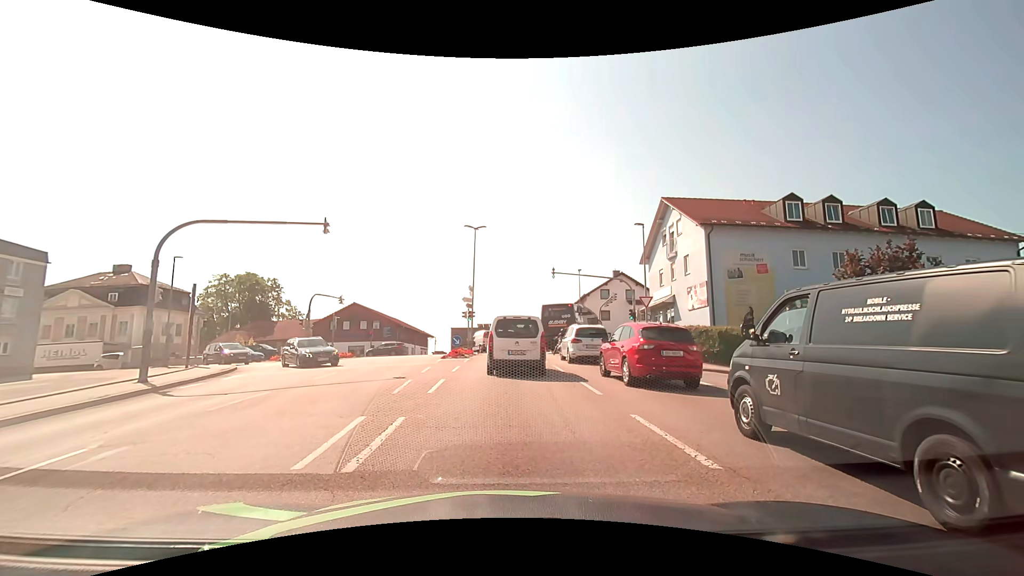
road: tertiary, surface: asphalt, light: Day
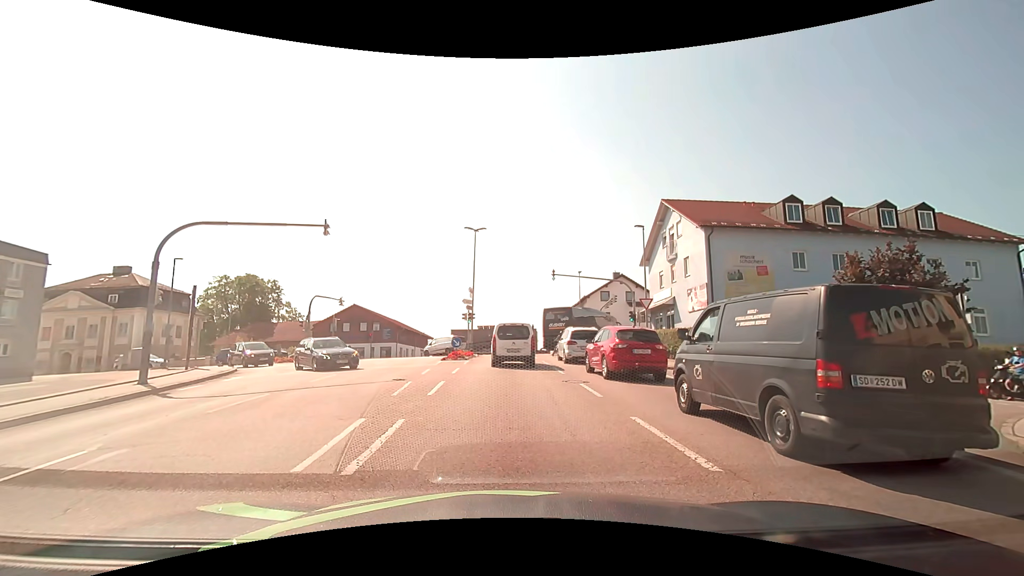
(0.0, +0.1) m; 0°
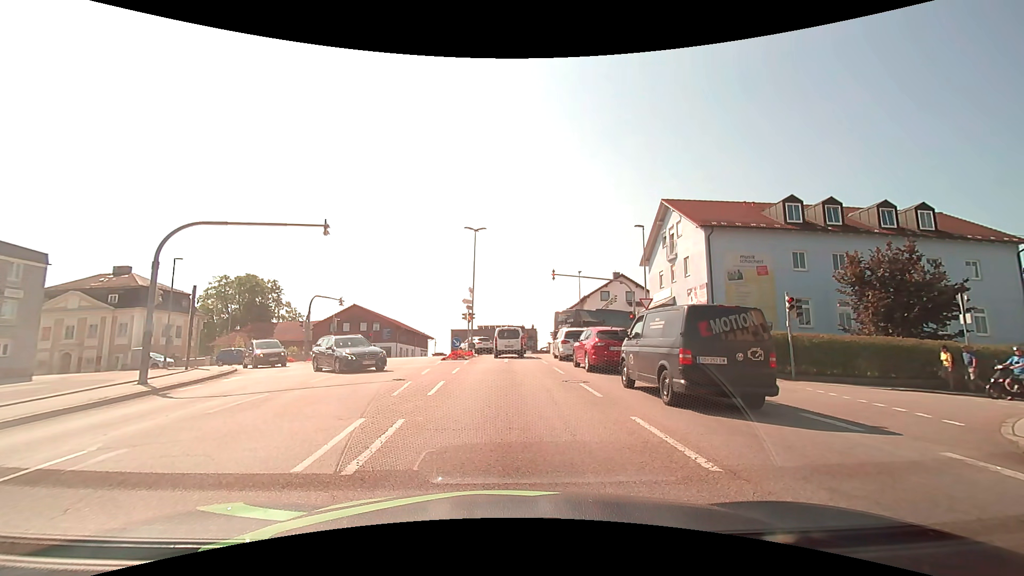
(0.0, 0.0) m; 0°
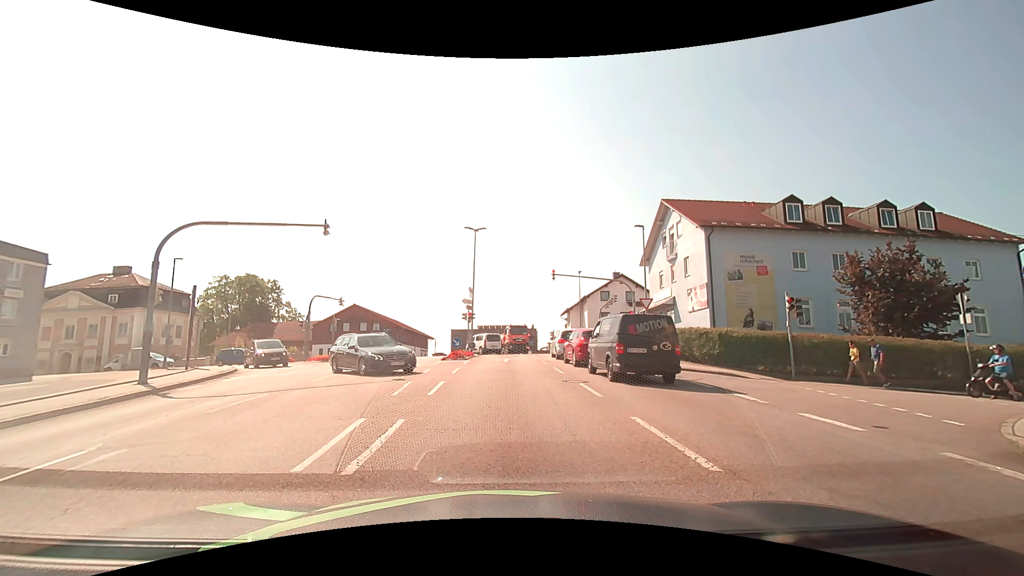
(0.0, 0.0) m; 0°
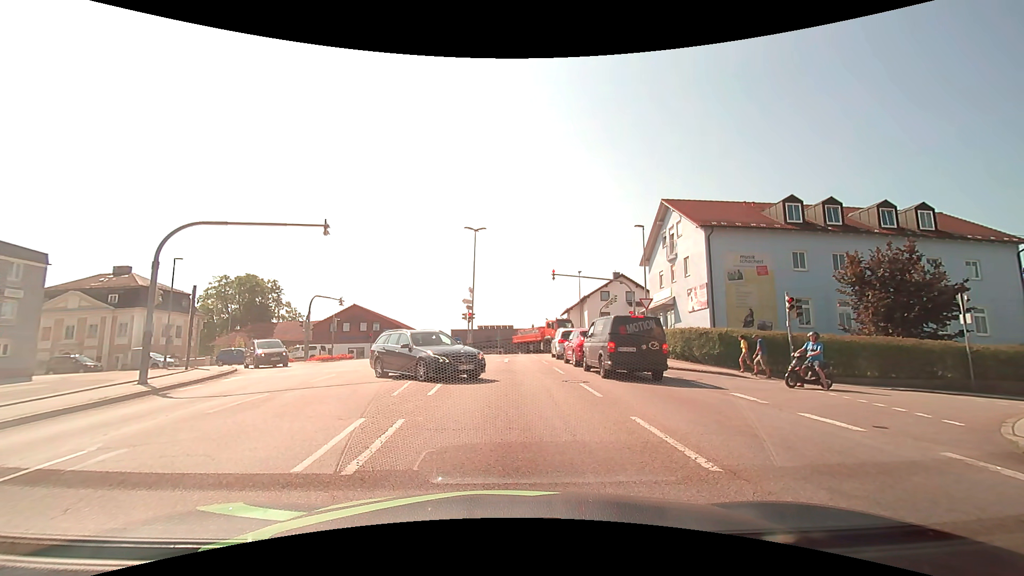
(0.0, 0.0) m; 0°
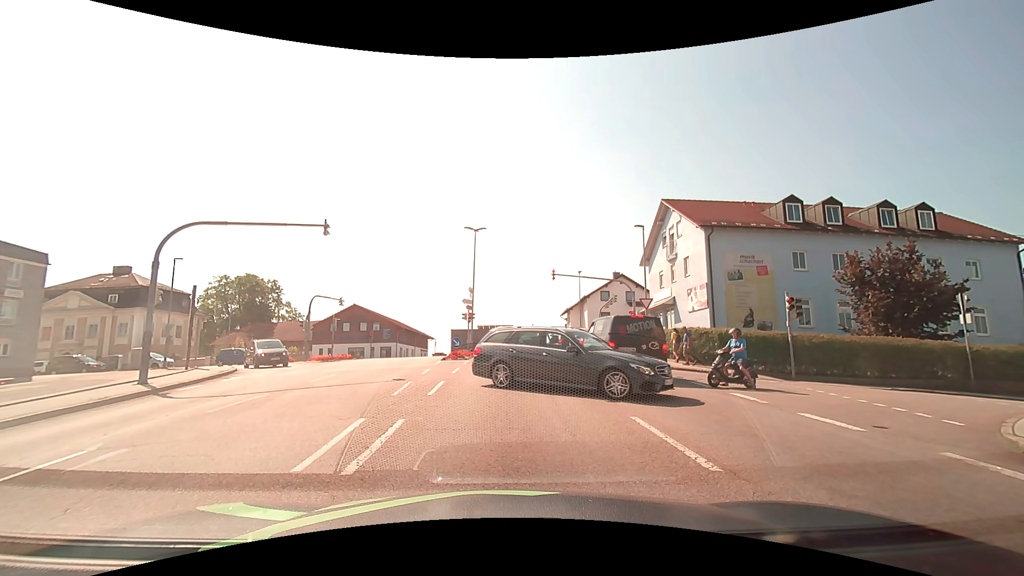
(0.0, 0.0) m; 0°
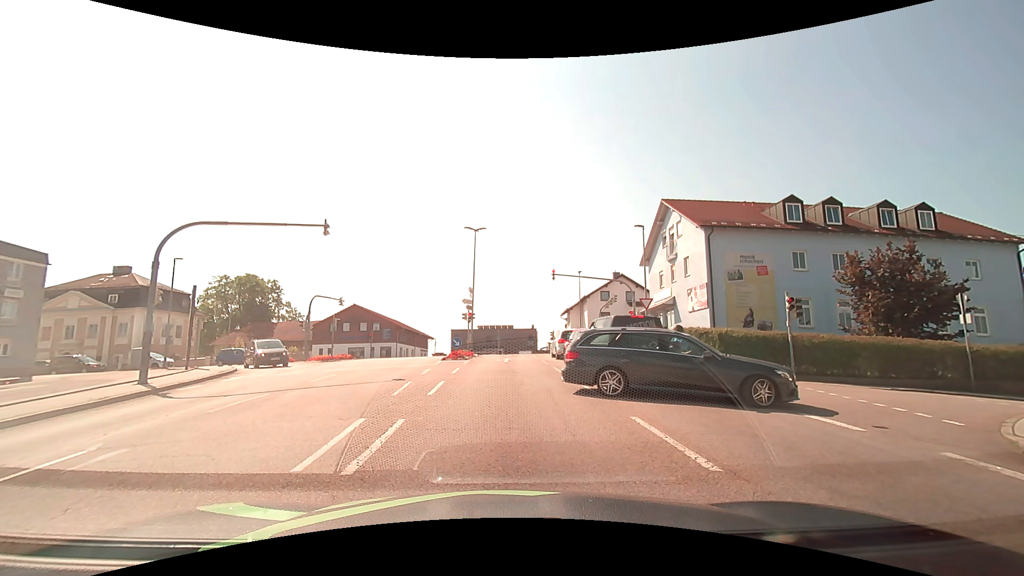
(0.0, 0.0) m; 0°
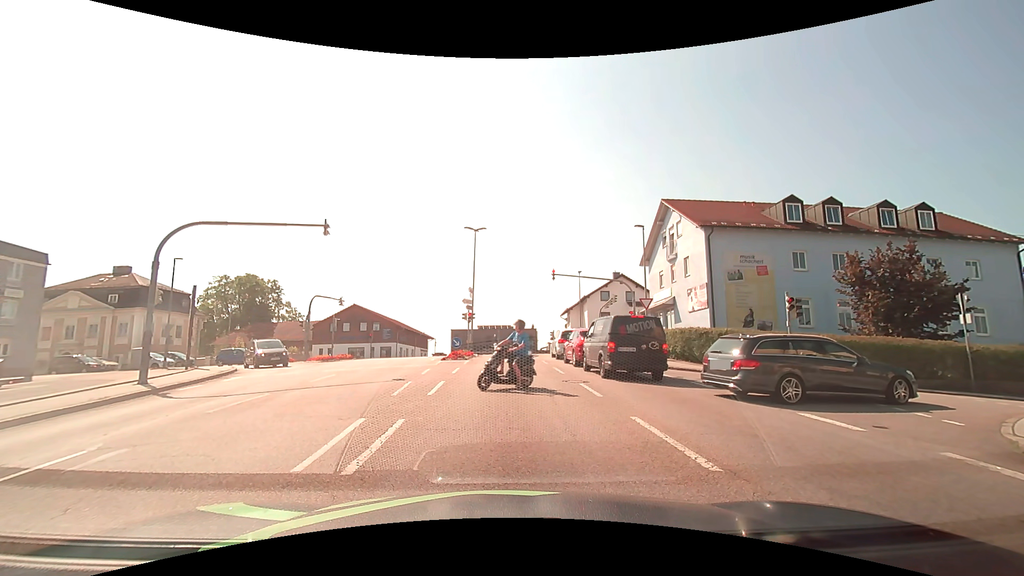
(0.0, 0.0) m; 0°
(0, +10) (-1, +20) (-2, +30) (-2, +40) (-5, +49) (-13, +55) (-22, +57) (-32, +57) (-42, +56) (-52, +56) m
